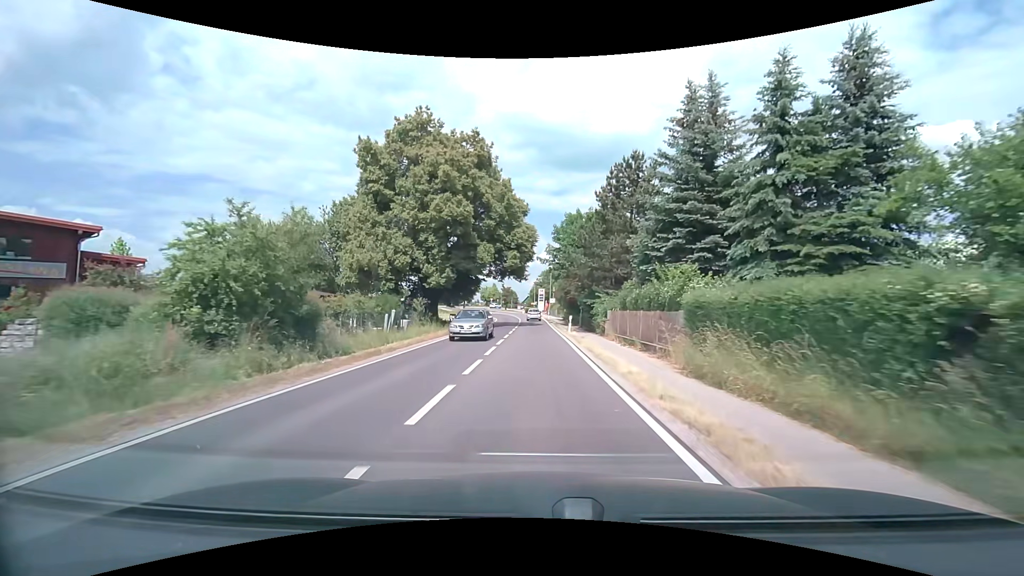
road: secondary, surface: asphalt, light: Day
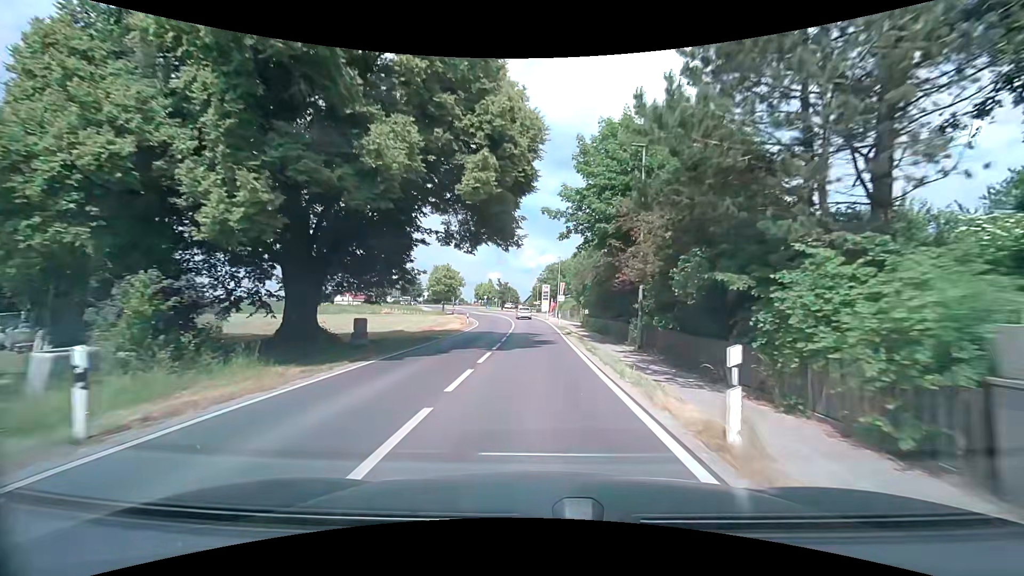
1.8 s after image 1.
(-0.1, +25.1) m; 0°
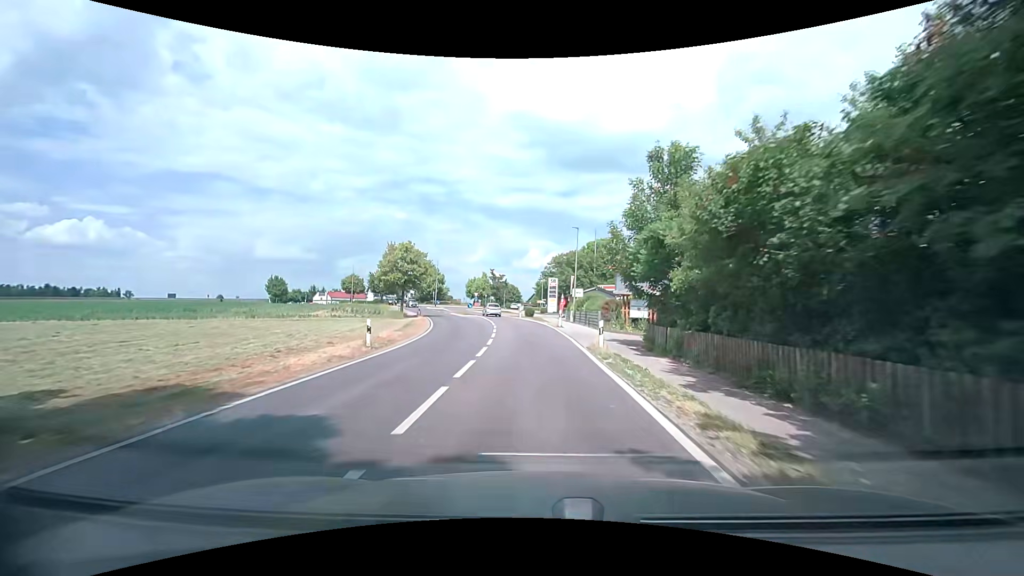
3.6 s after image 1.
(0.0, +25.3) m; 0°
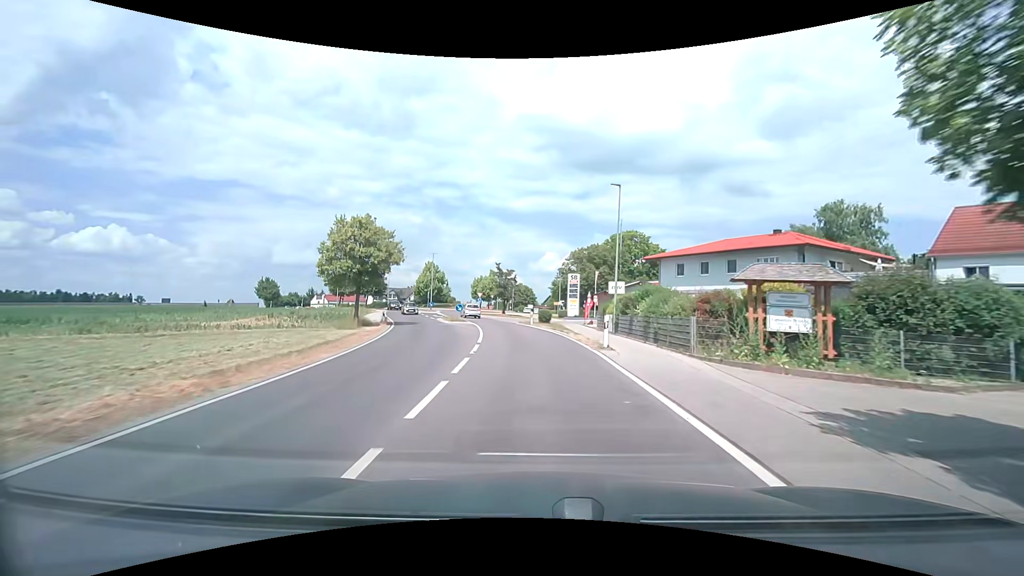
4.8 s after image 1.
(-0.2, +16.6) m; -2°
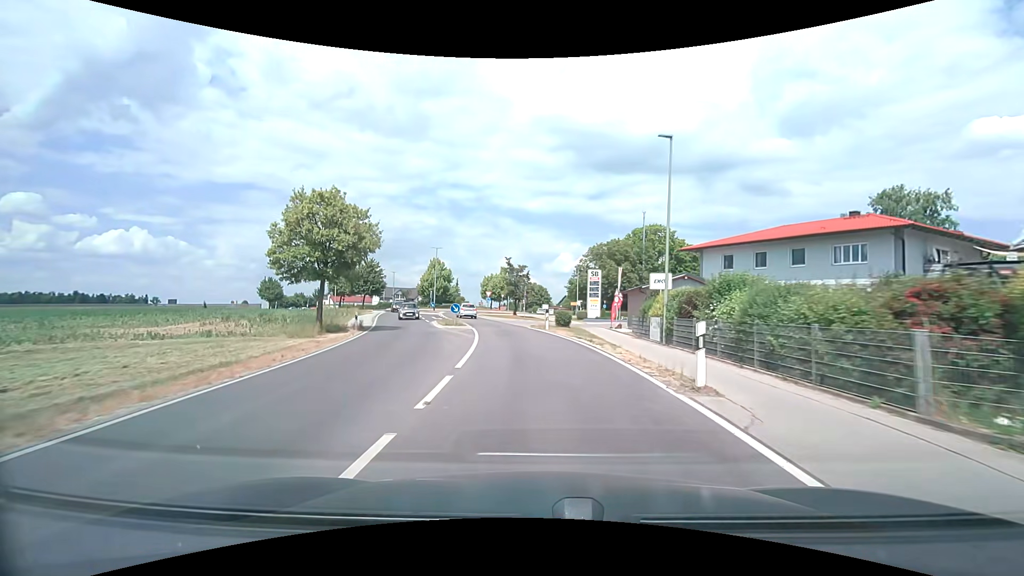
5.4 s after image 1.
(-0.1, +8.2) m; -1°
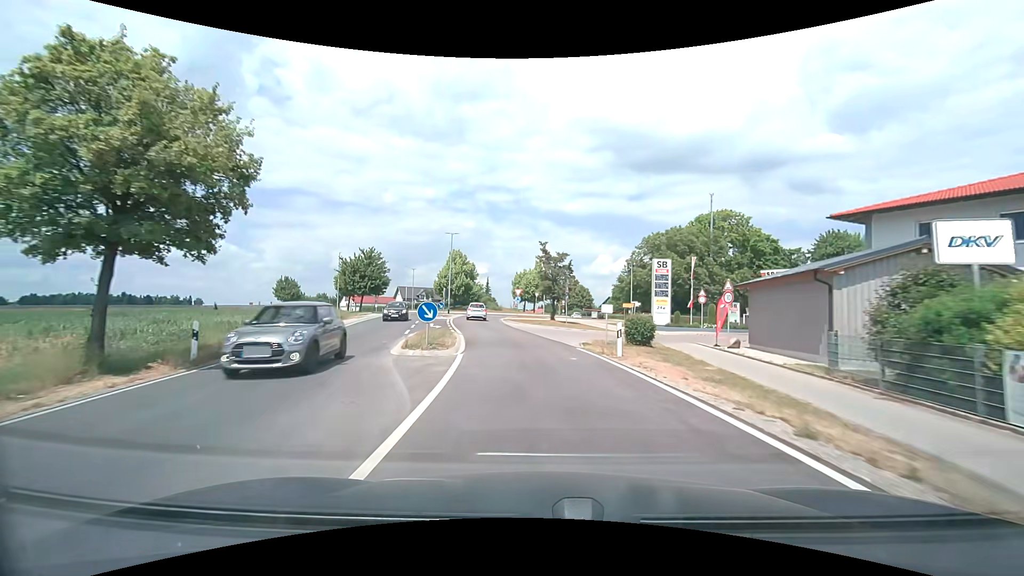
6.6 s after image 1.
(-0.5, +15.8) m; -4°
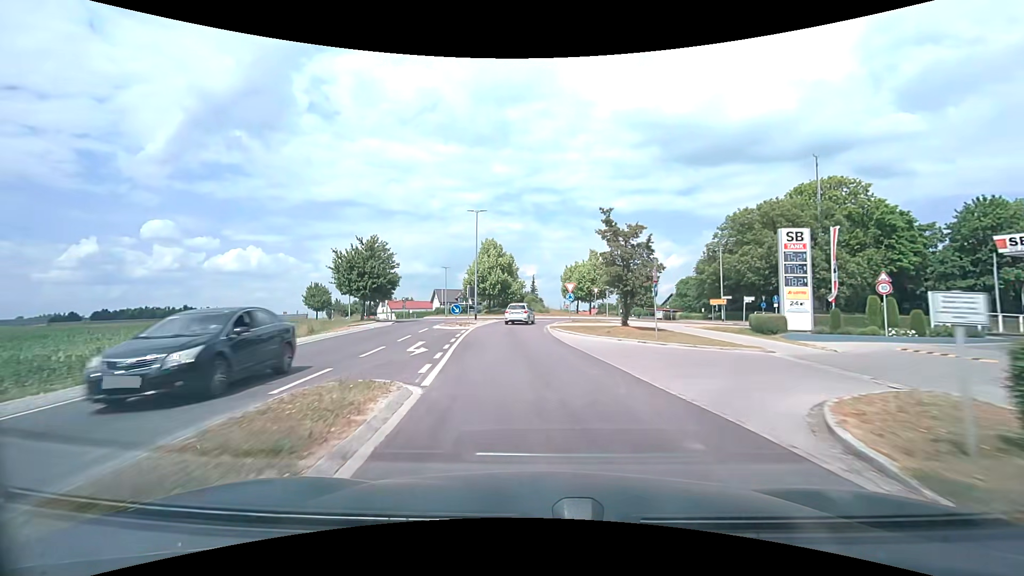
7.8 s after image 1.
(-0.6, +14.7) m; -5°
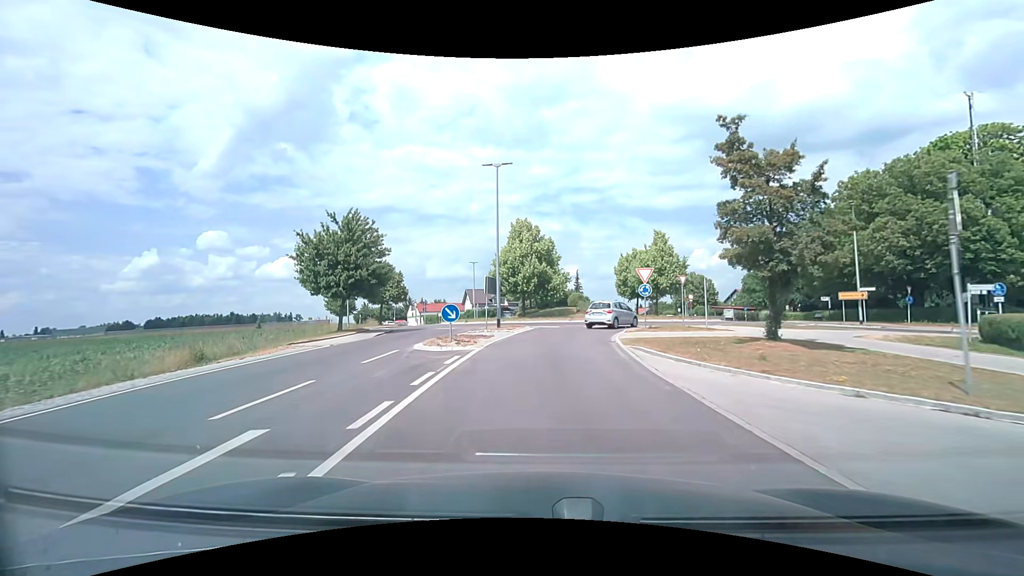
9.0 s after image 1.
(-0.7, +13.5) m; -5°
(0, +10) (0, +20) (+3, +29) (+11, +36) (+17, +44) (+20, +53) (+23, +63) (+25, +73) (+27, +83) (+27, +93) m
